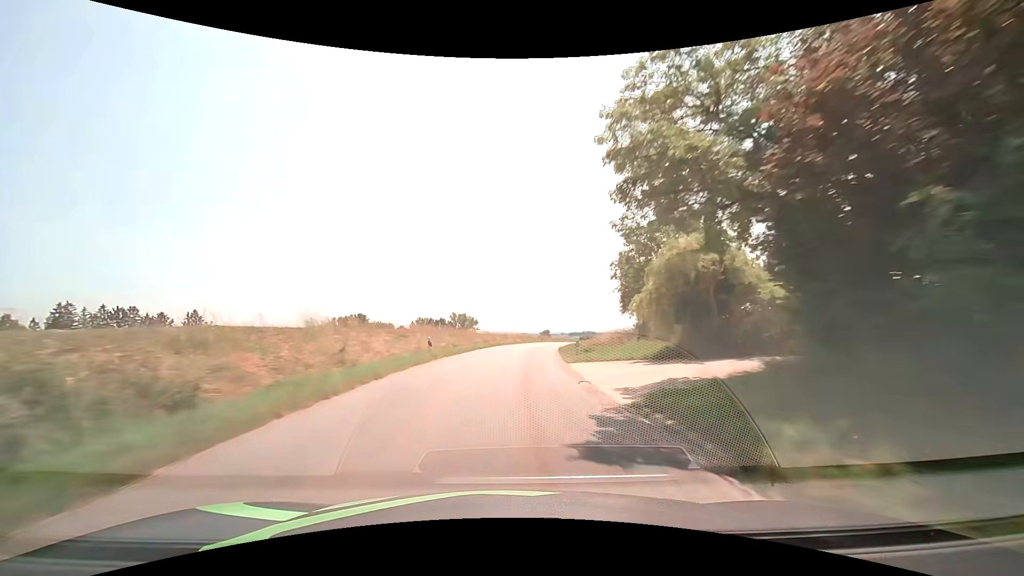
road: tertiary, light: Day
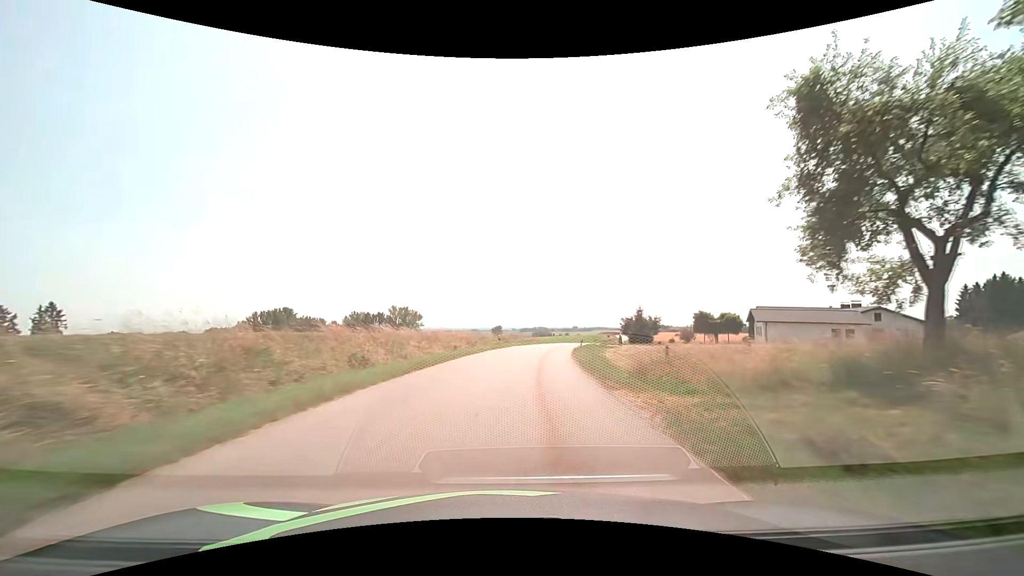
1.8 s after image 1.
(+1.5, +32.7) m; +6°
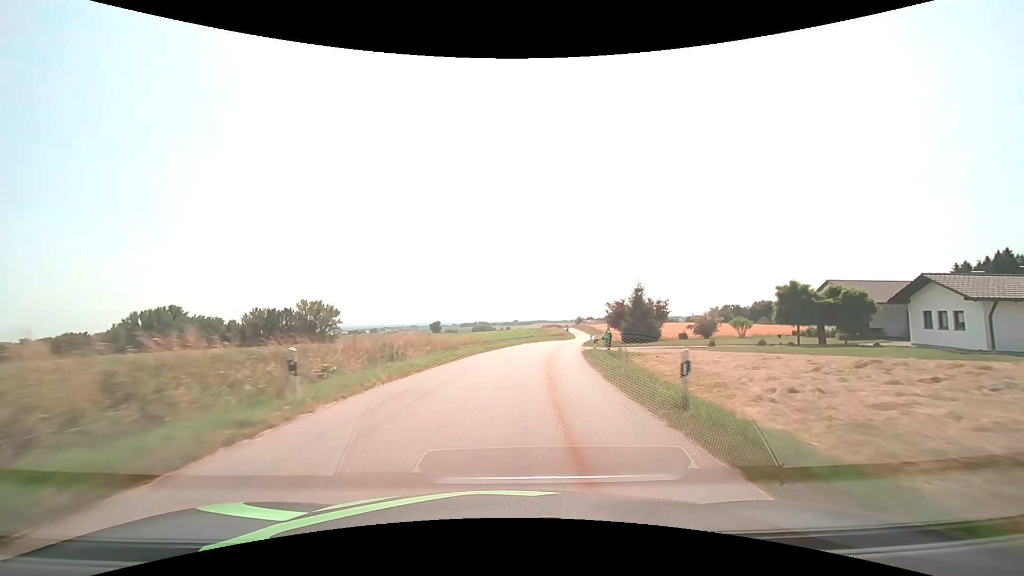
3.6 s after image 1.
(+2.0, +32.7) m; +7°
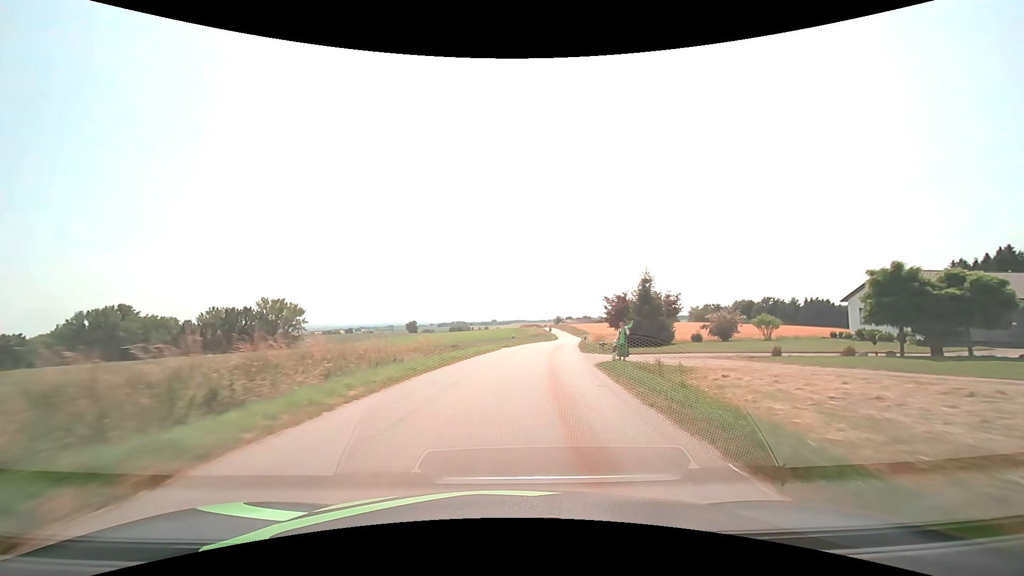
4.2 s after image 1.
(+0.2, +10.9) m; +2°
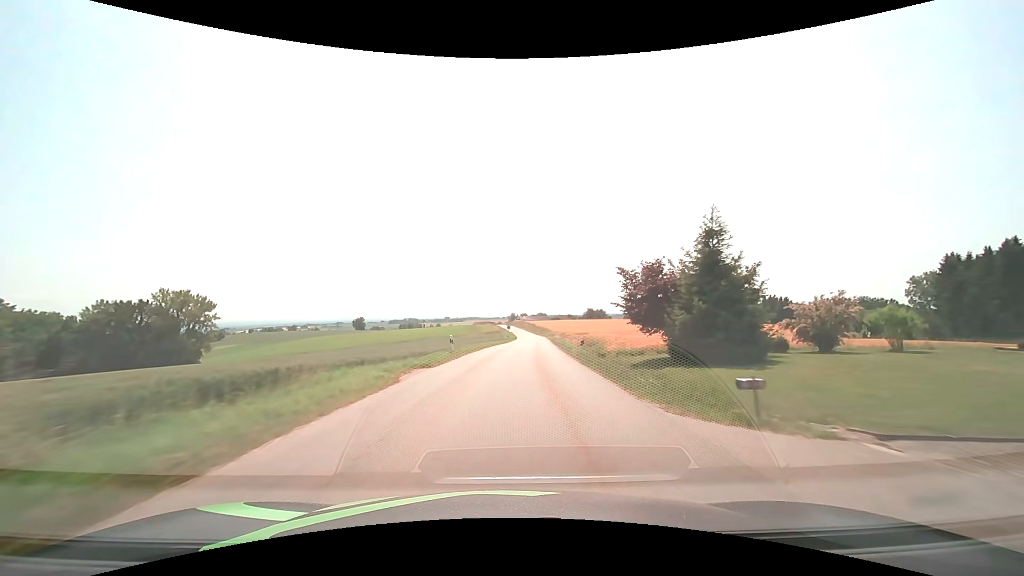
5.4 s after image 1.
(+1.0, +21.8) m; +5°
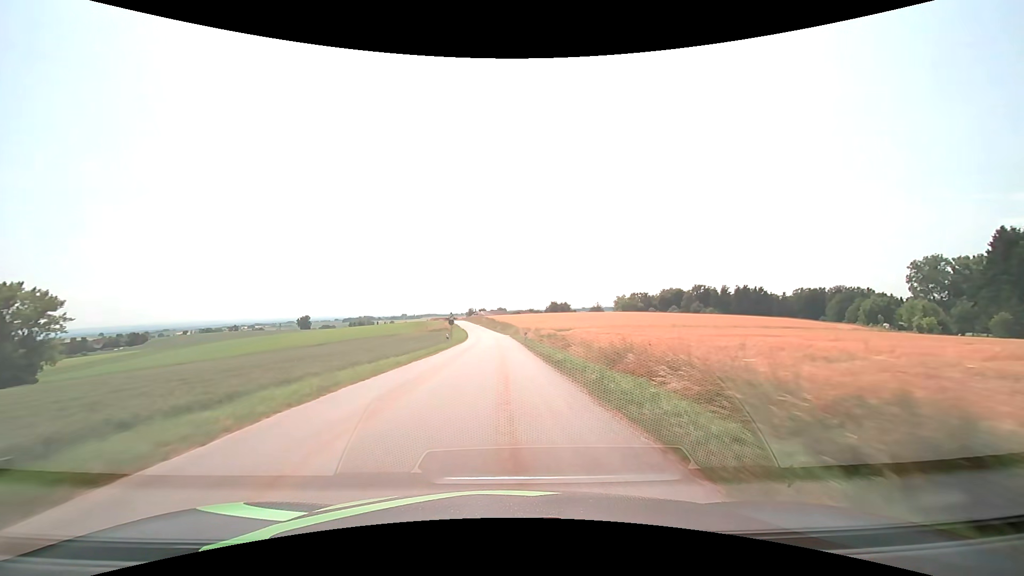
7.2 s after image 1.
(+1.7, +32.7) m; +5°
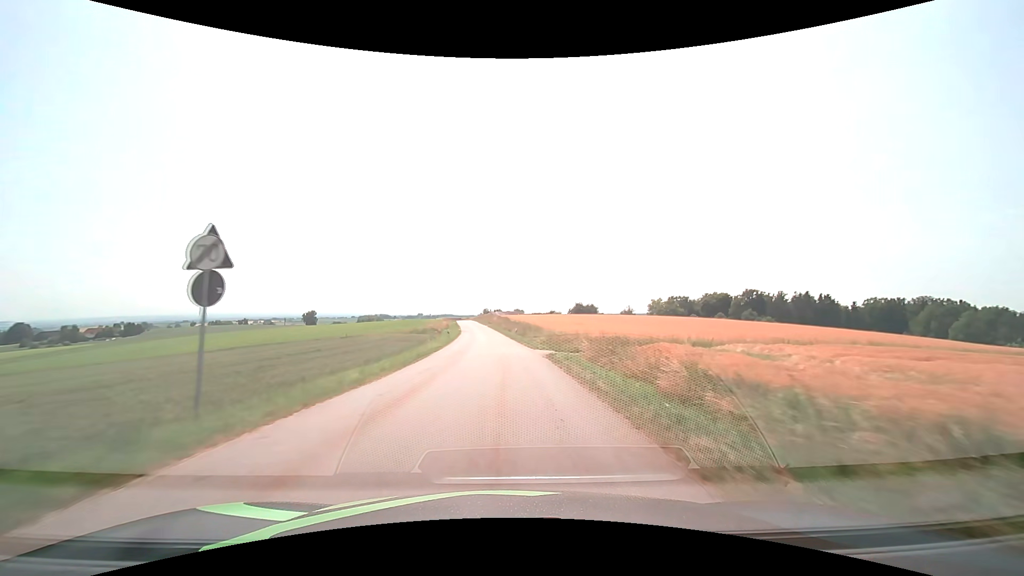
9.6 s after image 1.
(-0.8, +43.7) m; -2°
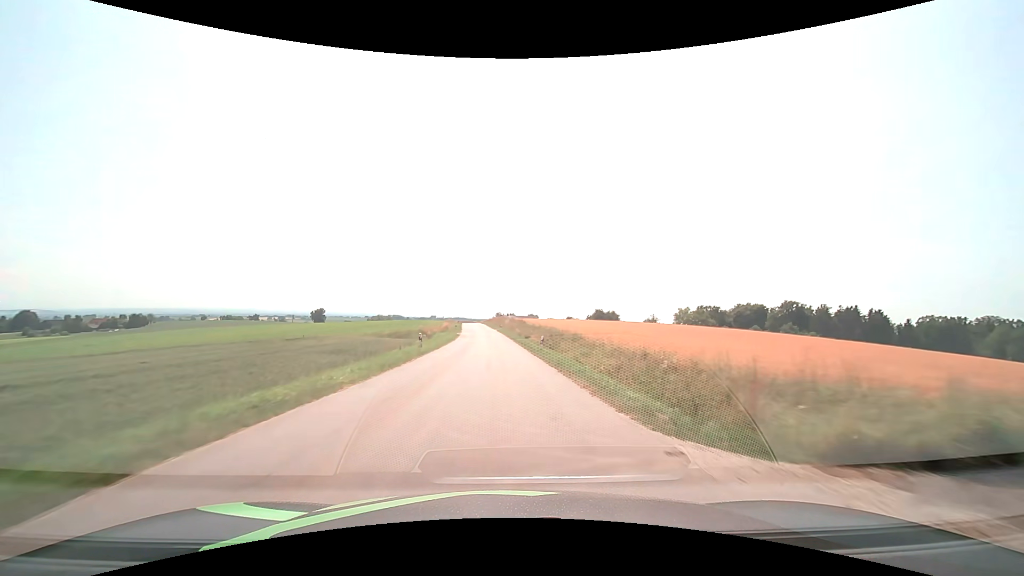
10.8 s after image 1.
(-0.3, +22.4) m; -1°
(0, +10) (0, +20) (-1, +30) (-1, +40) (-2, +50) (-2, +60) (-3, +70) (-4, +80) (-4, +90) (-5, +100) m
